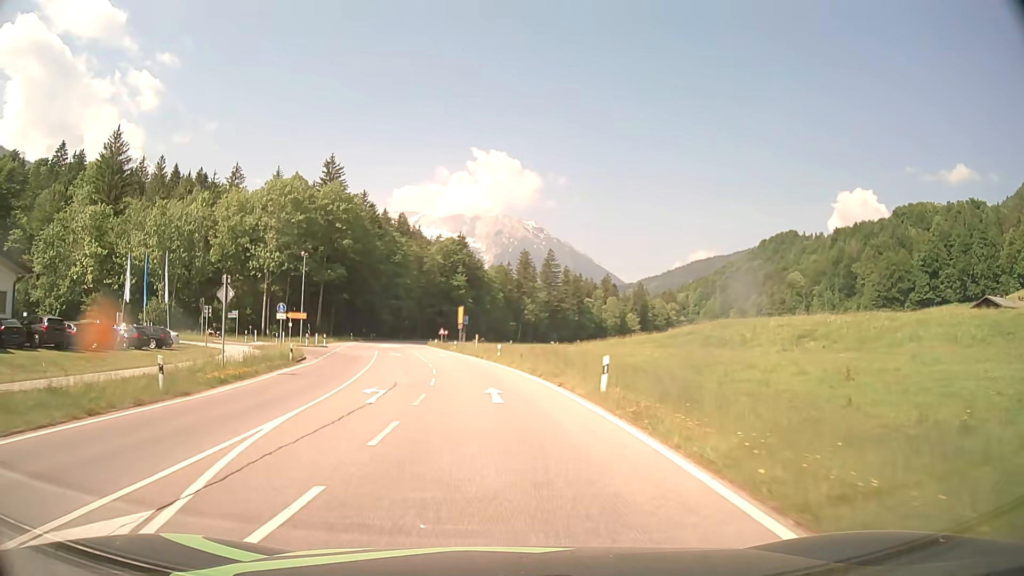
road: primary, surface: asphalt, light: Day
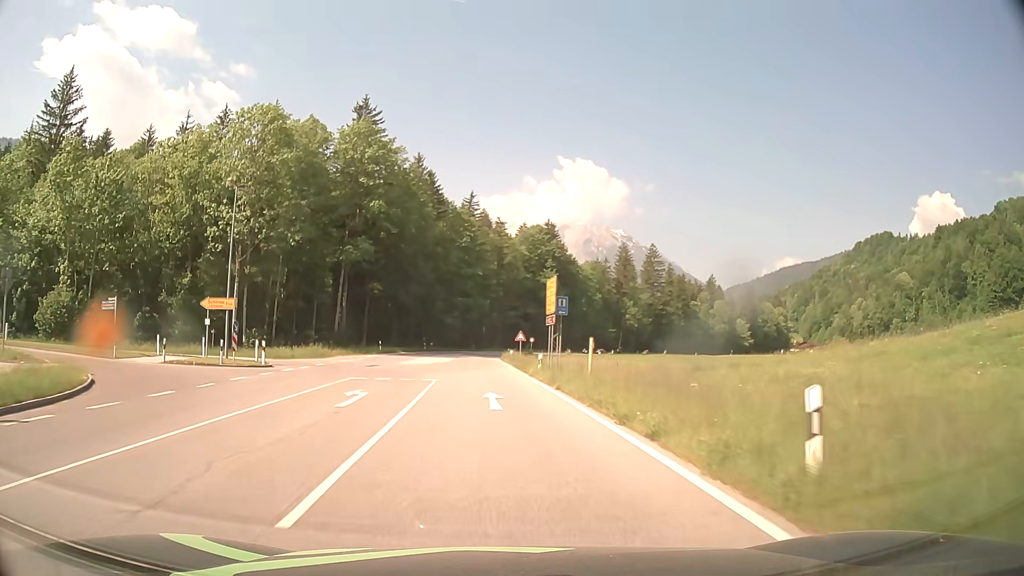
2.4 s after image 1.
(-2.0, +34.6) m; -8°
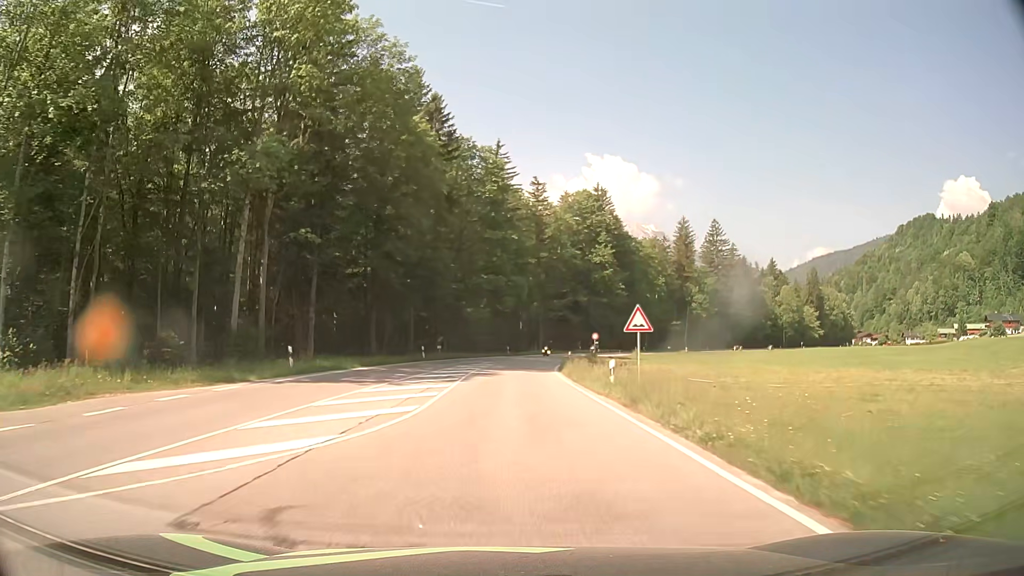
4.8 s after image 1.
(-1.5, +35.4) m; -3°
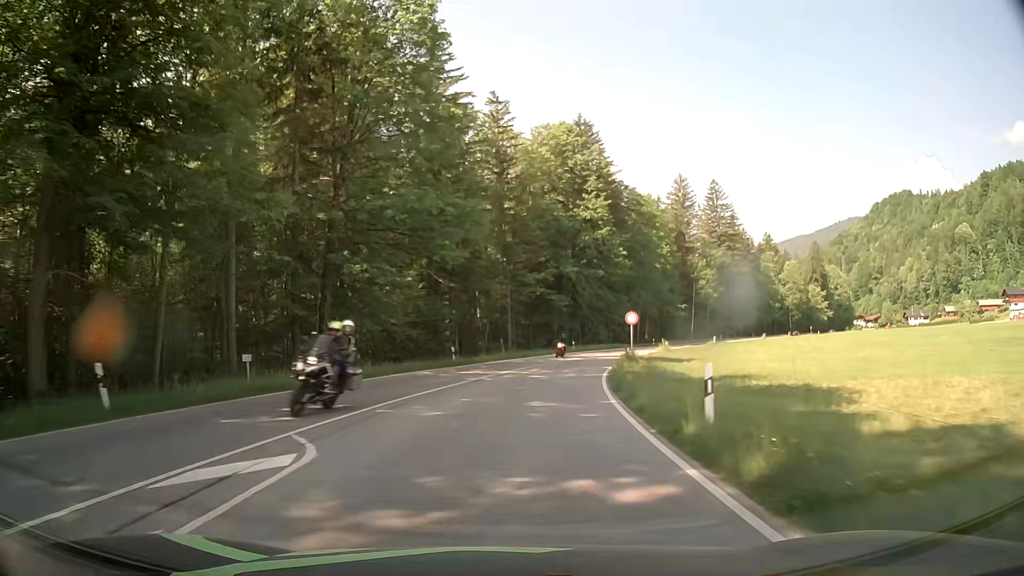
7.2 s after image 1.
(+0.9, +36.9) m; +3°
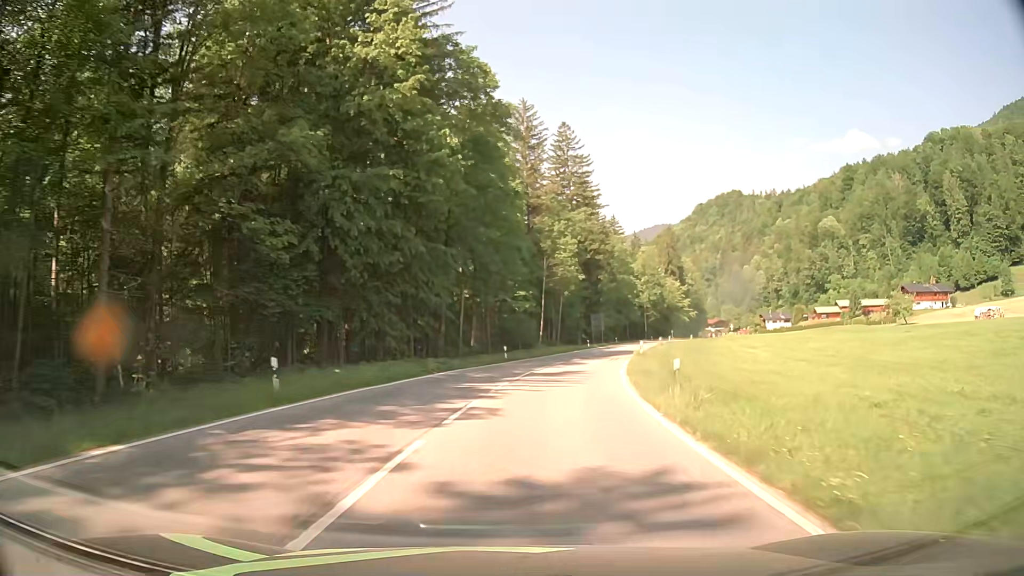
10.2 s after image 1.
(+6.5, +47.8) m; +18°
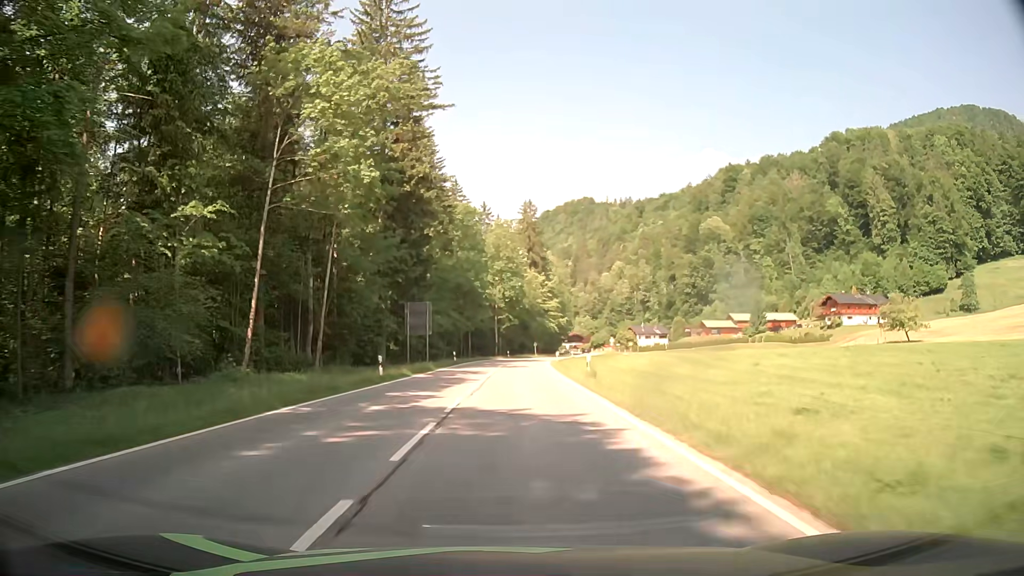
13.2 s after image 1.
(+7.2, +50.4) m; +14°
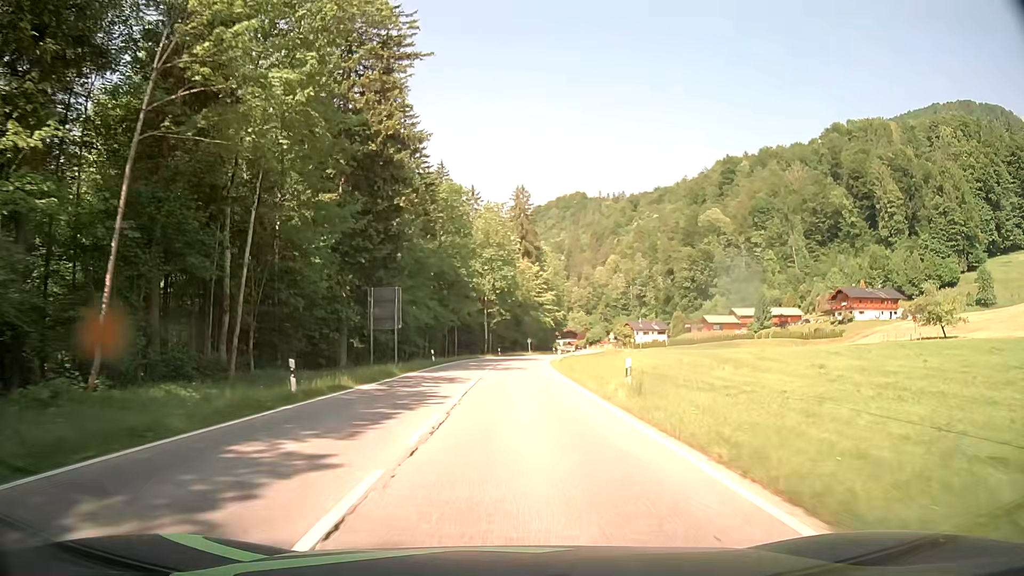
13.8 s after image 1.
(0.0, +10.6) m; 0°
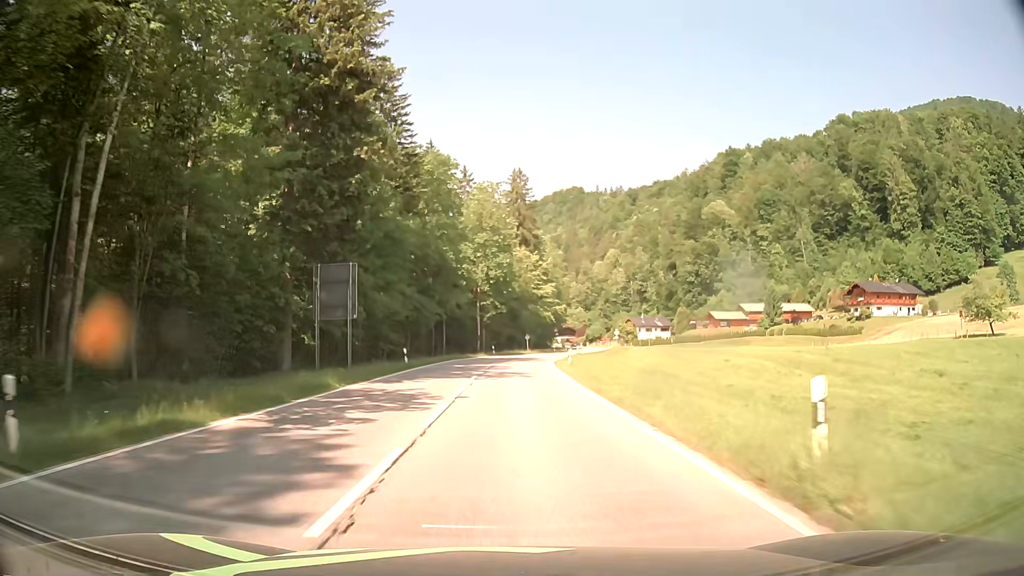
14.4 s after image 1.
(+0.1, +10.6) m; 0°
(0, +10) (0, +20) (+1, +30) (+1, +40) (+2, +50) (+4, +60) (+5, +70) (+8, +79) (+10, +89) (+13, +99) m
